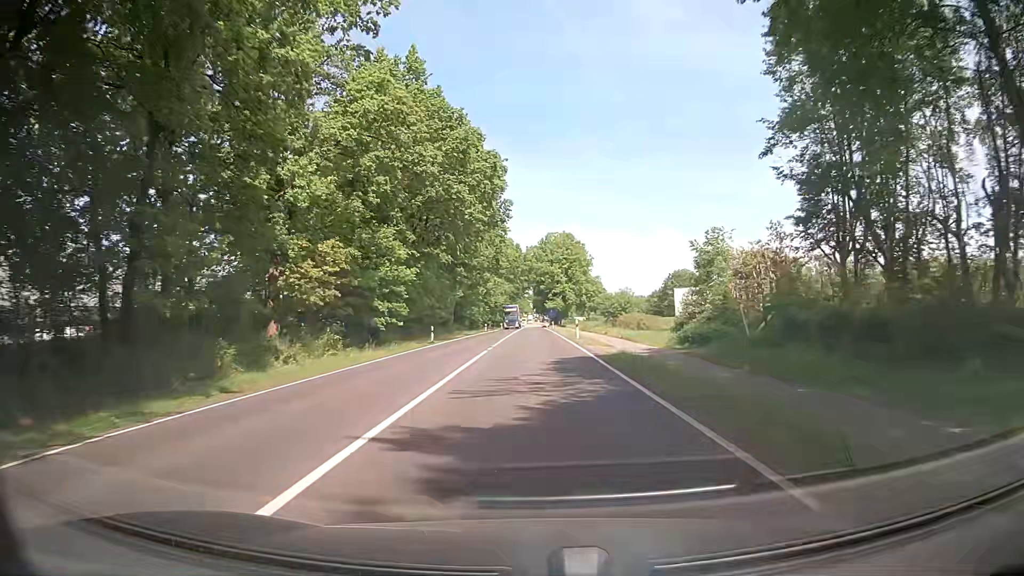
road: primary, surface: asphalt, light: Day
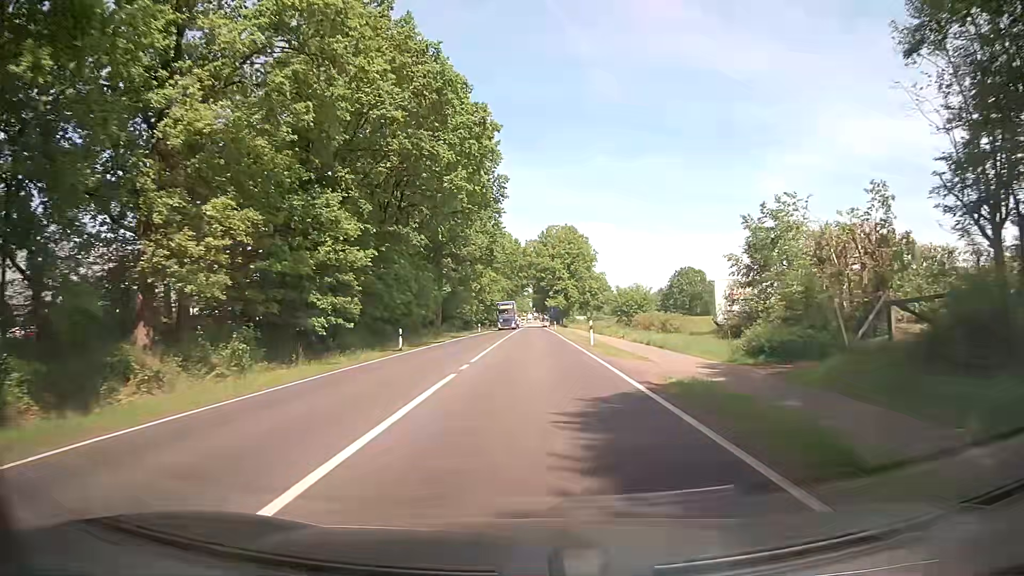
(0.0, +10.9) m; 0°
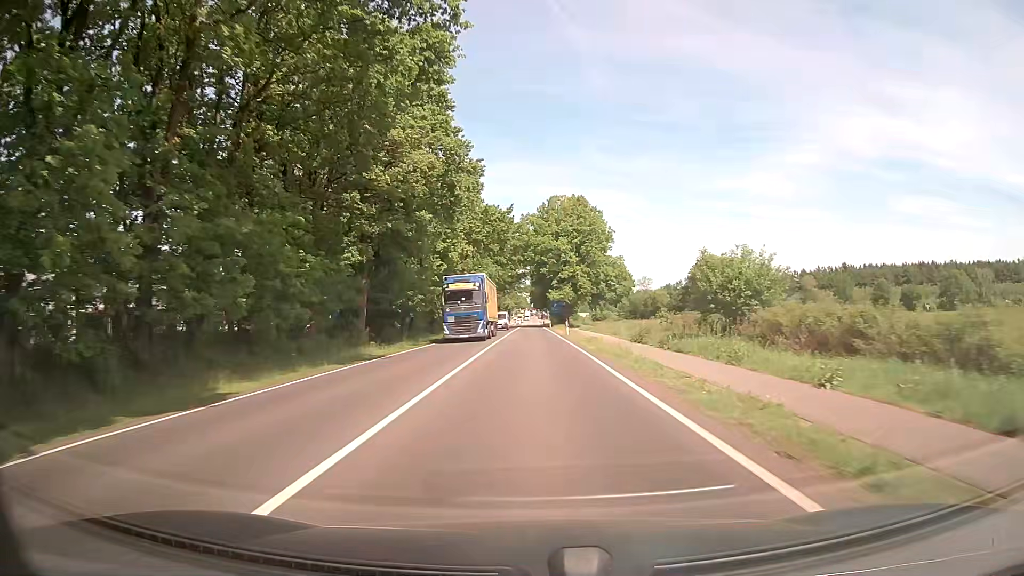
(+0.1, +32.7) m; 0°
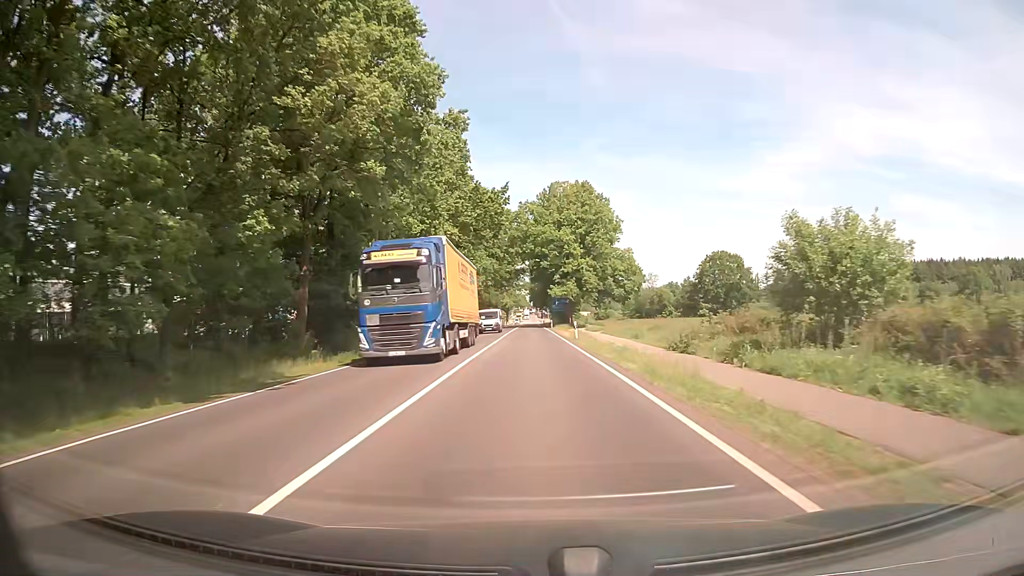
(0.0, +10.9) m; 0°
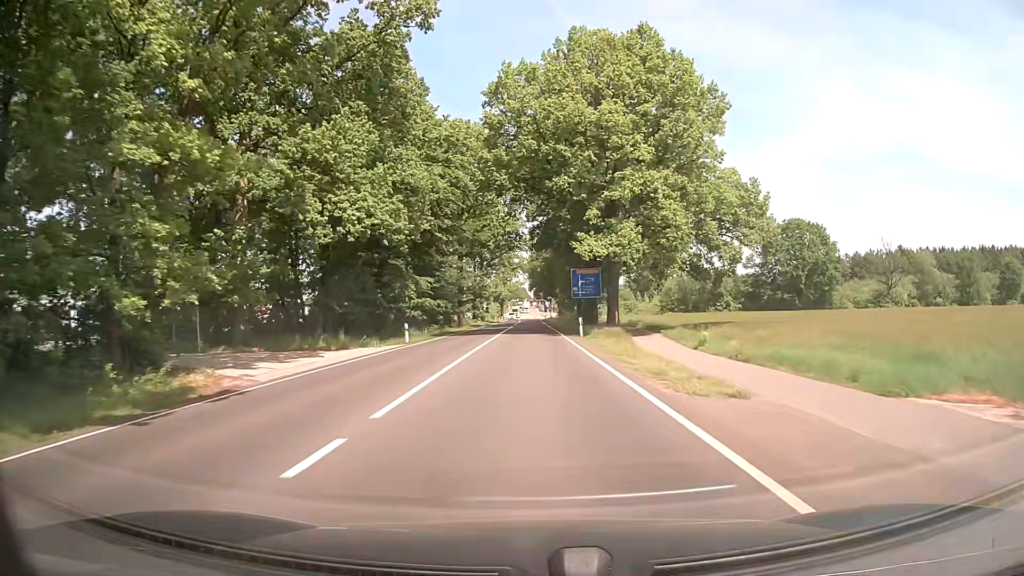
(-0.1, +53.9) m; 0°
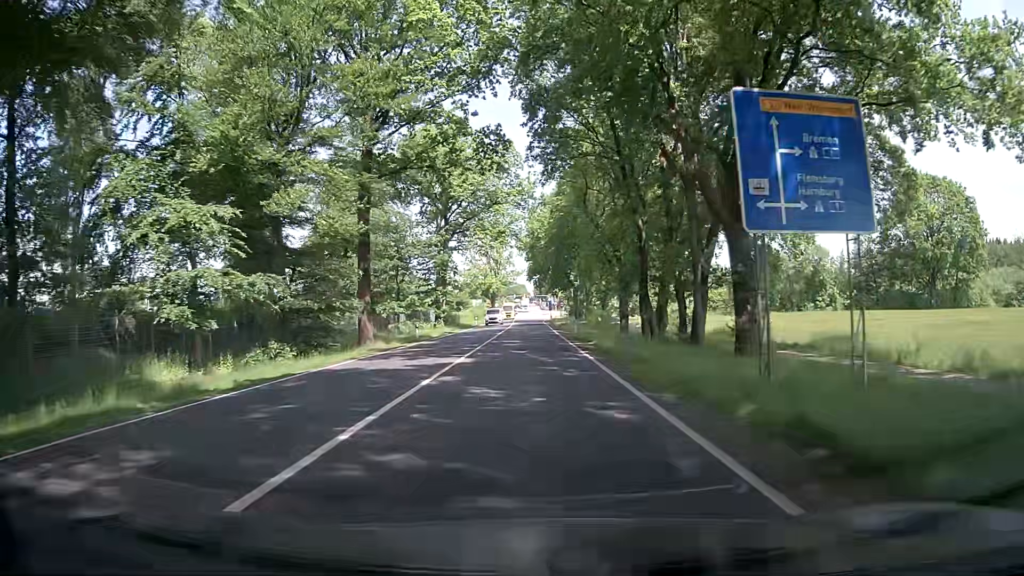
(-0.1, +47.2) m; 0°
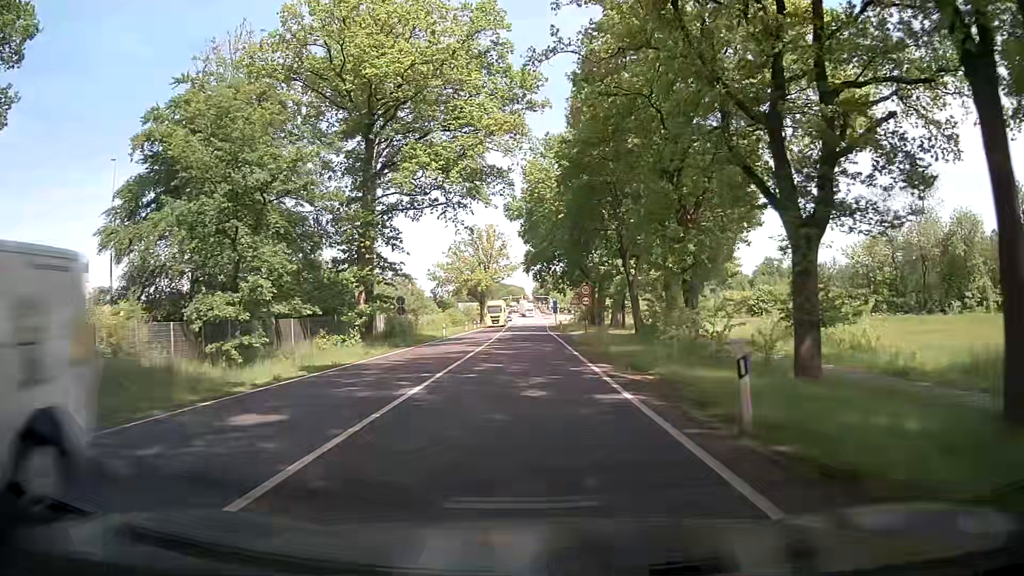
(+0.1, +32.2) m; +1°
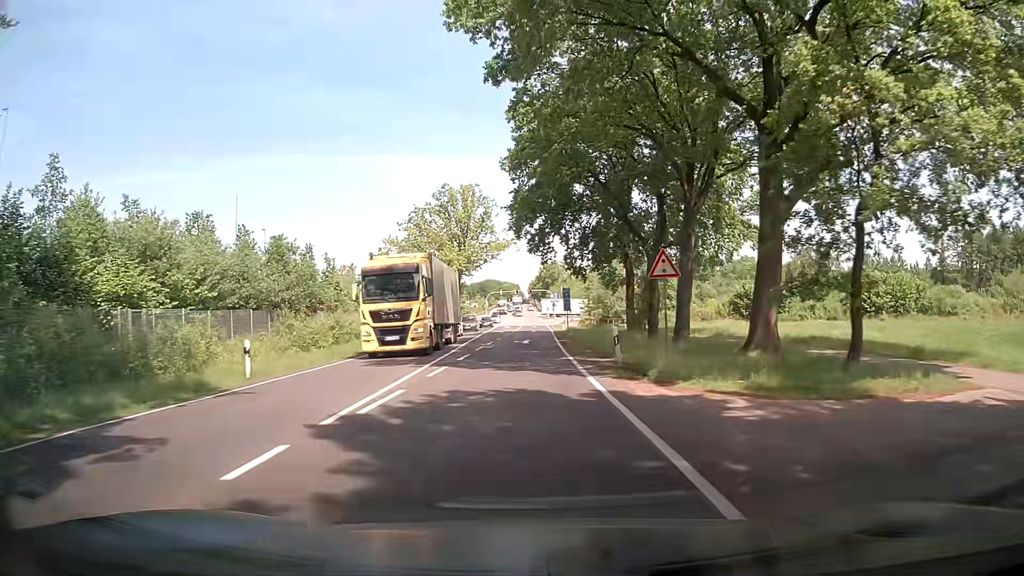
(-0.2, +40.7) m; 0°
